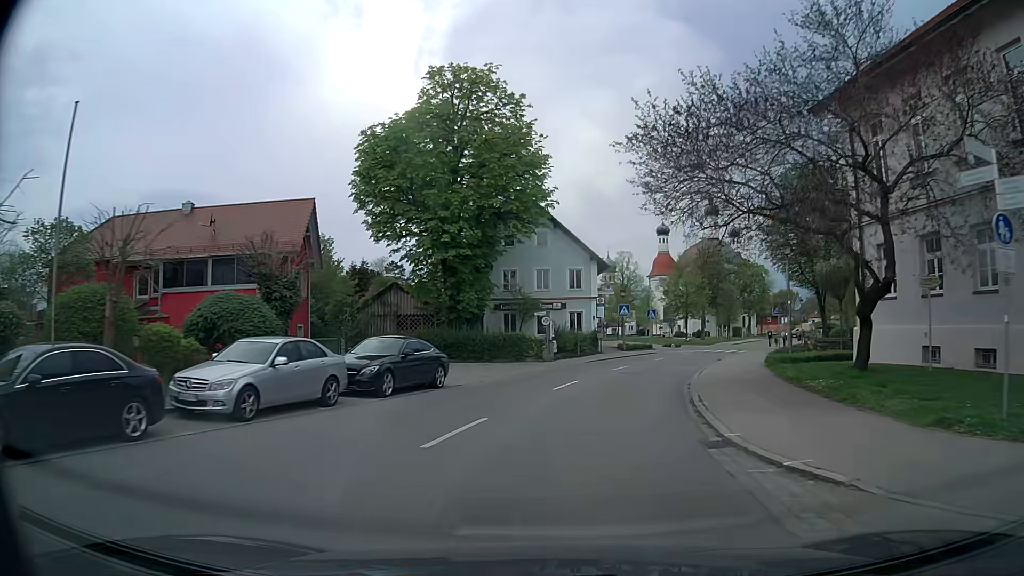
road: tertiary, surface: asphalt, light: Day
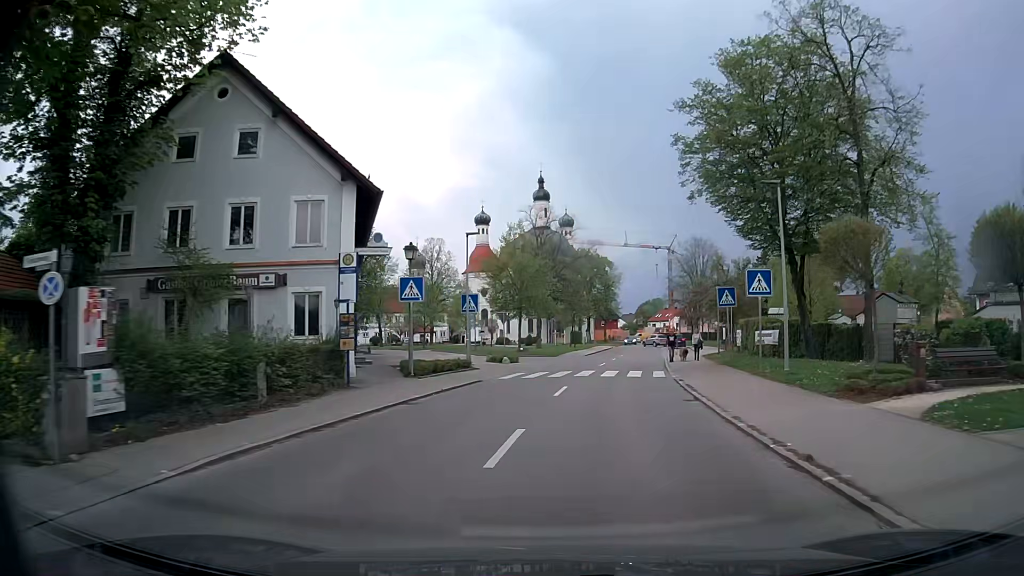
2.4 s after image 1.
(+3.8, +27.3) m; +16°
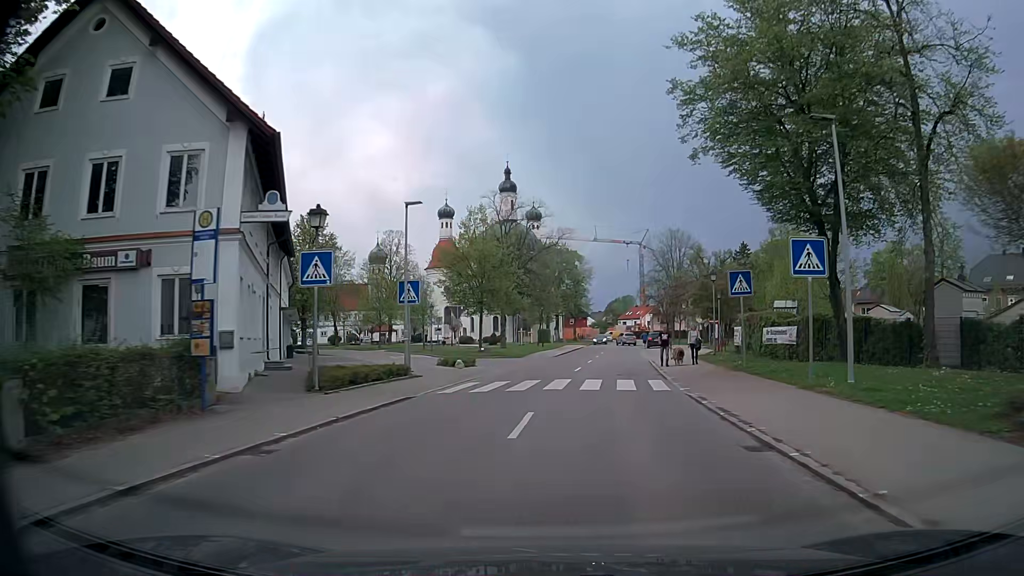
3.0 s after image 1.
(+0.1, +6.9) m; +2°
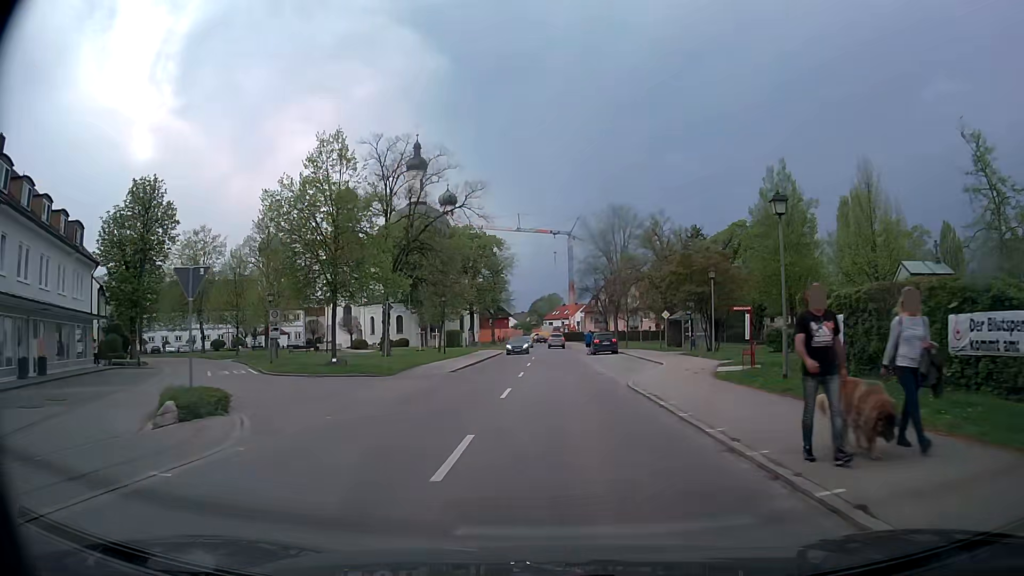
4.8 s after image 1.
(+1.3, +20.4) m; +6°
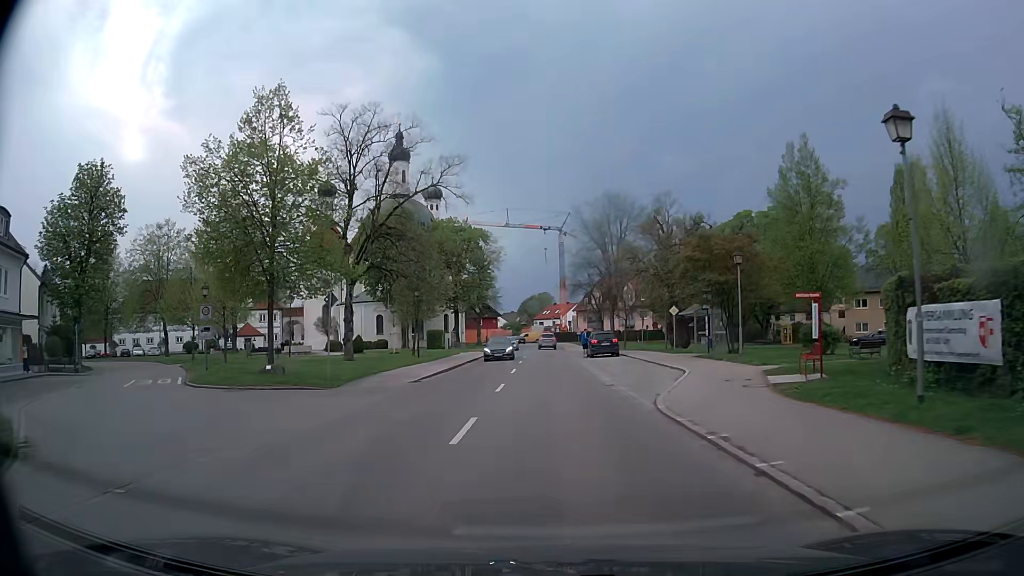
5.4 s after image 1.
(+0.1, +6.8) m; +2°
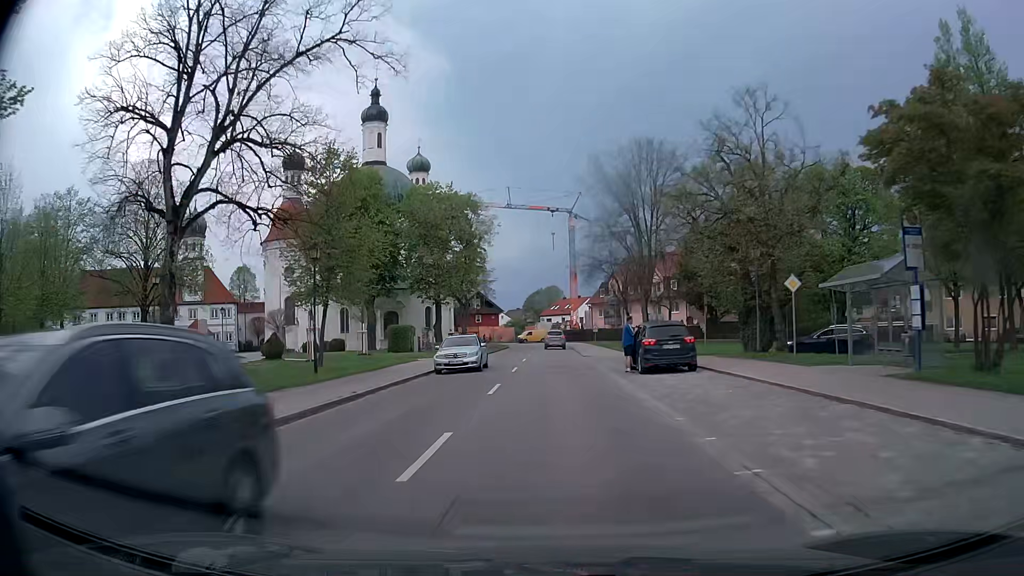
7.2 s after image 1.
(-0.2, +20.6) m; -2°
(0, +10) (0, +20) (0, +30) (0, +40) (0, +50) (0, +60) (+1, +70) (0, +80) (-1, +90) (-5, +99) m
